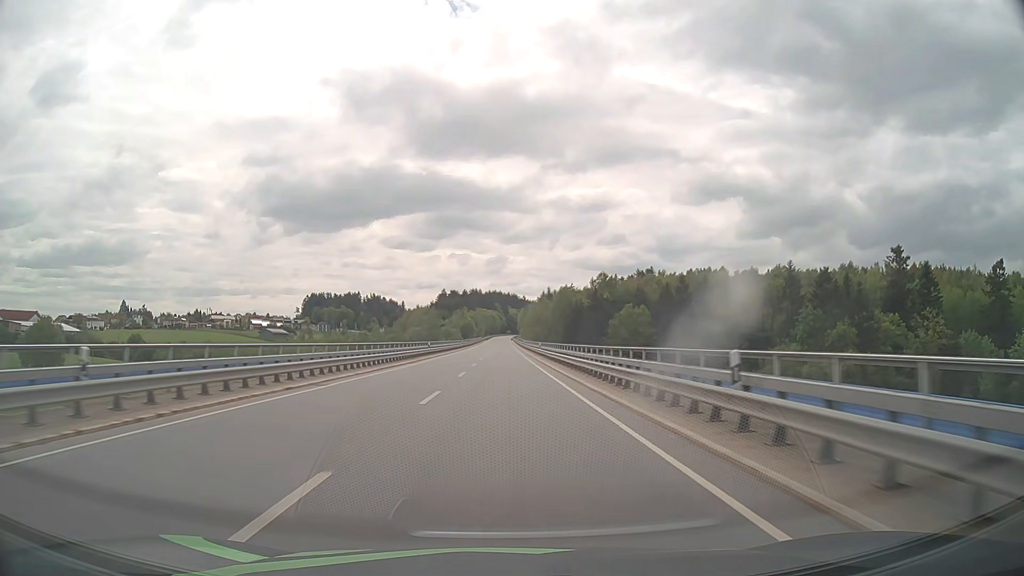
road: primary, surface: asphalt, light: Day
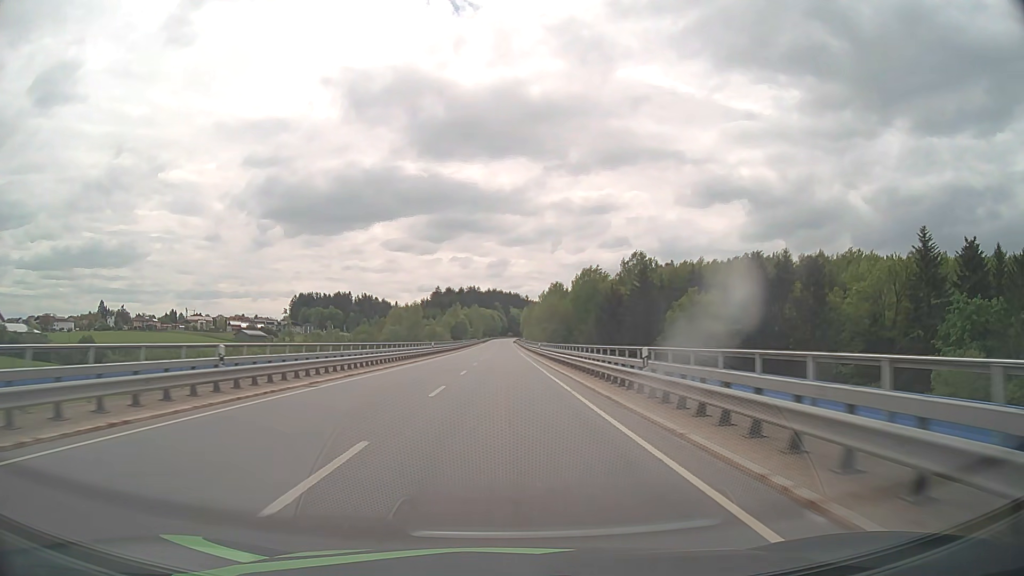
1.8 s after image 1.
(-0.1, +46.1) m; 0°
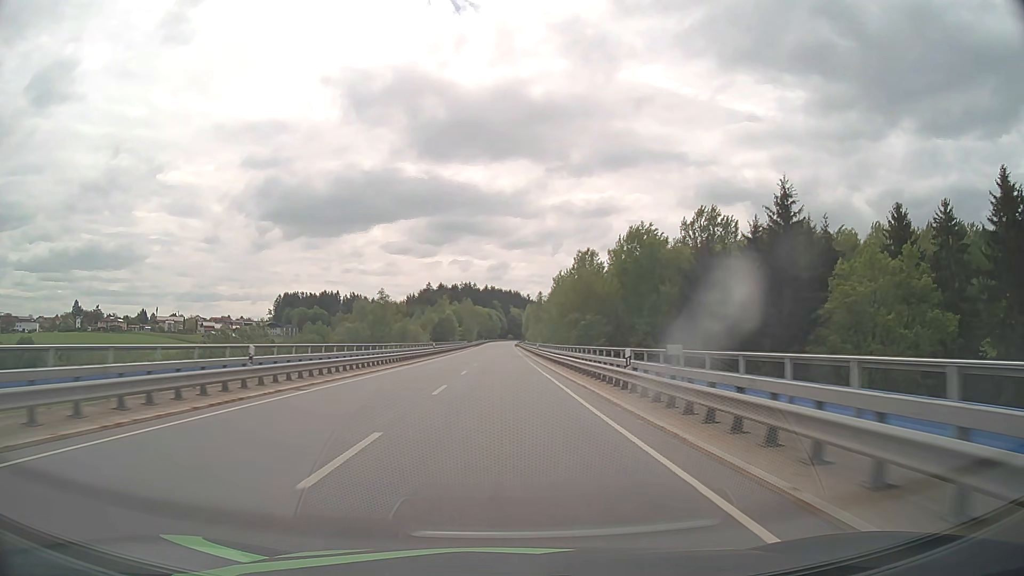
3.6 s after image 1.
(0.0, +46.2) m; 0°
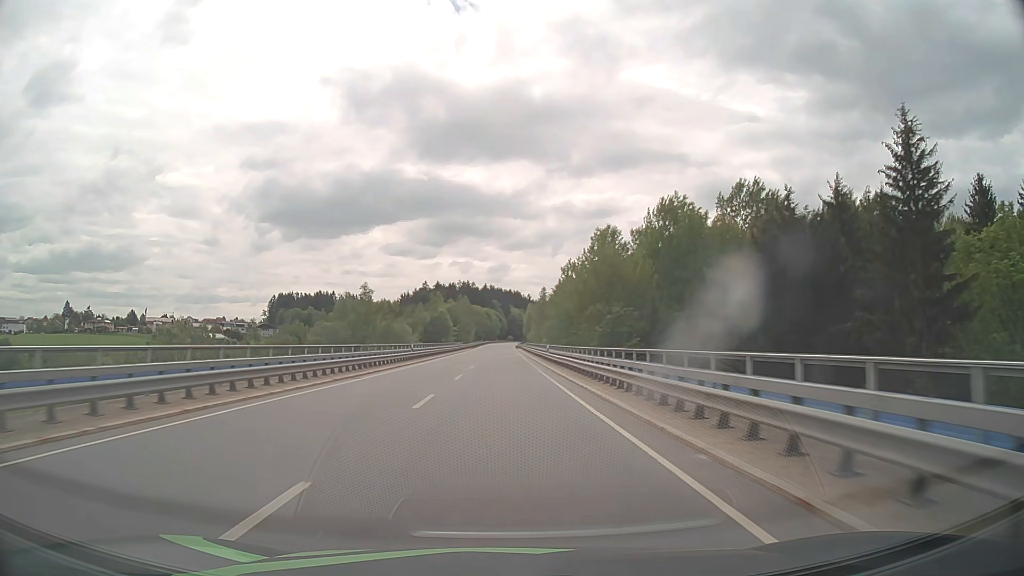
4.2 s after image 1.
(0.0, +15.5) m; 0°
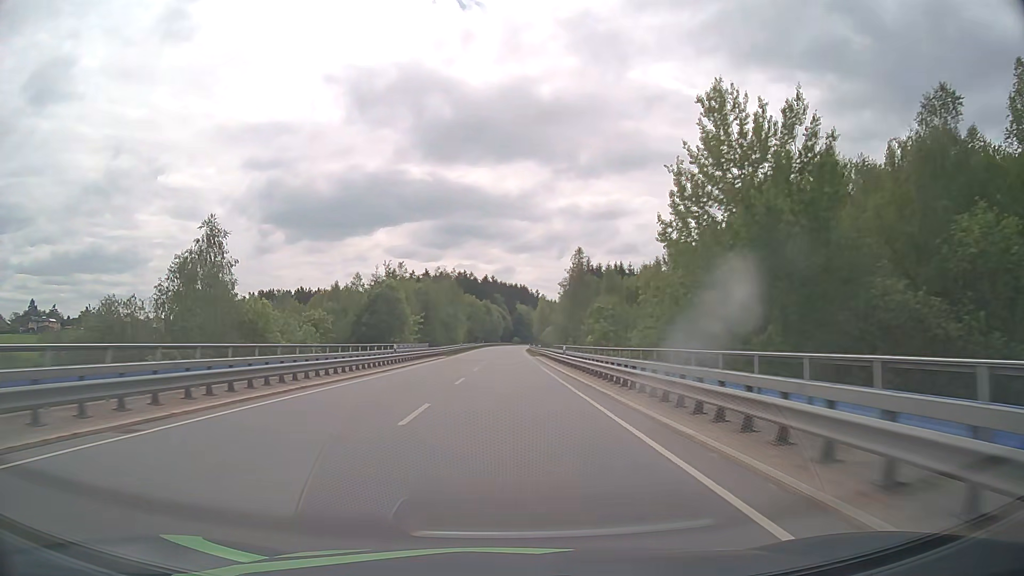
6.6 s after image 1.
(-0.2, +62.3) m; 0°
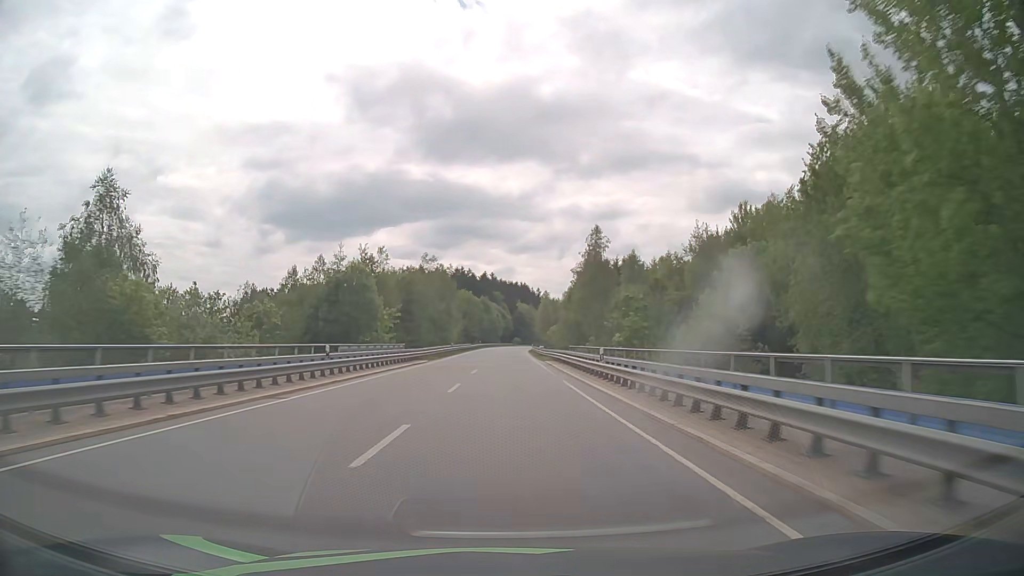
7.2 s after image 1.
(0.0, +15.6) m; 0°
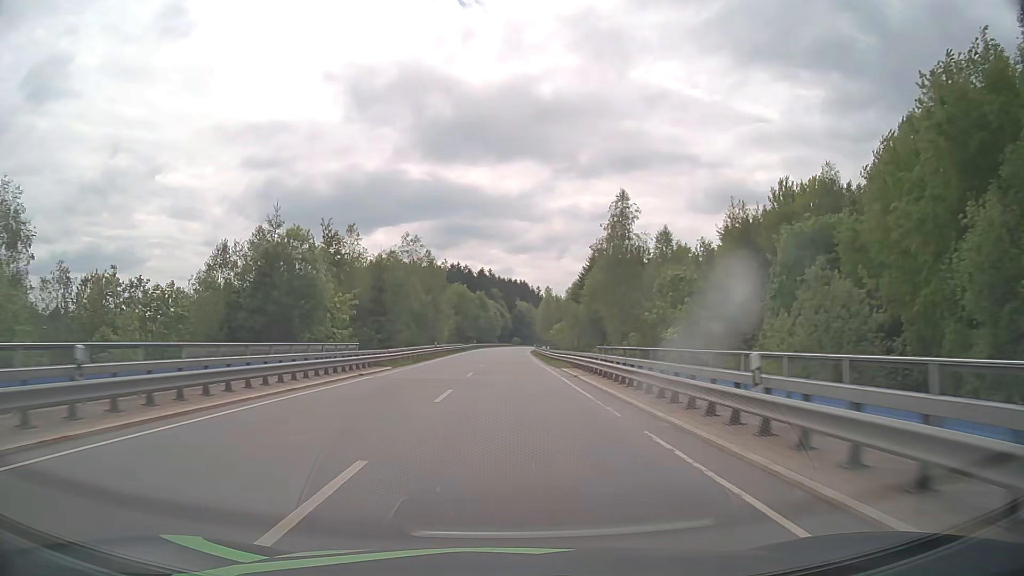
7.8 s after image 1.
(0.0, +15.6) m; 0°
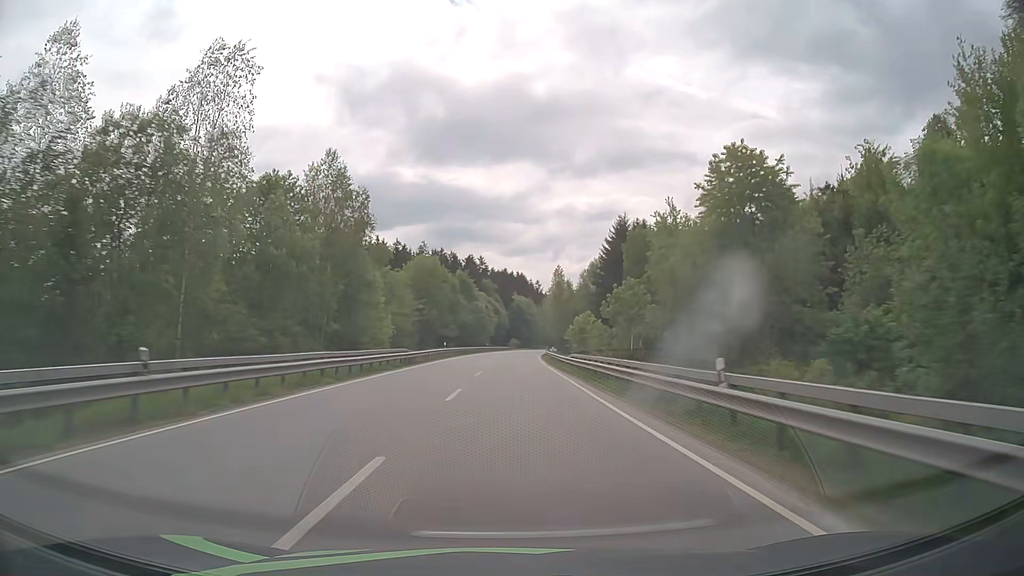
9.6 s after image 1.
(+0.1, +46.9) m; 0°
(0, +10) (0, +20) (0, +30) (0, +40) (+1, +50) (+1, +60) (+1, +70) (+2, +80) (+2, +90) (+3, +100) m
